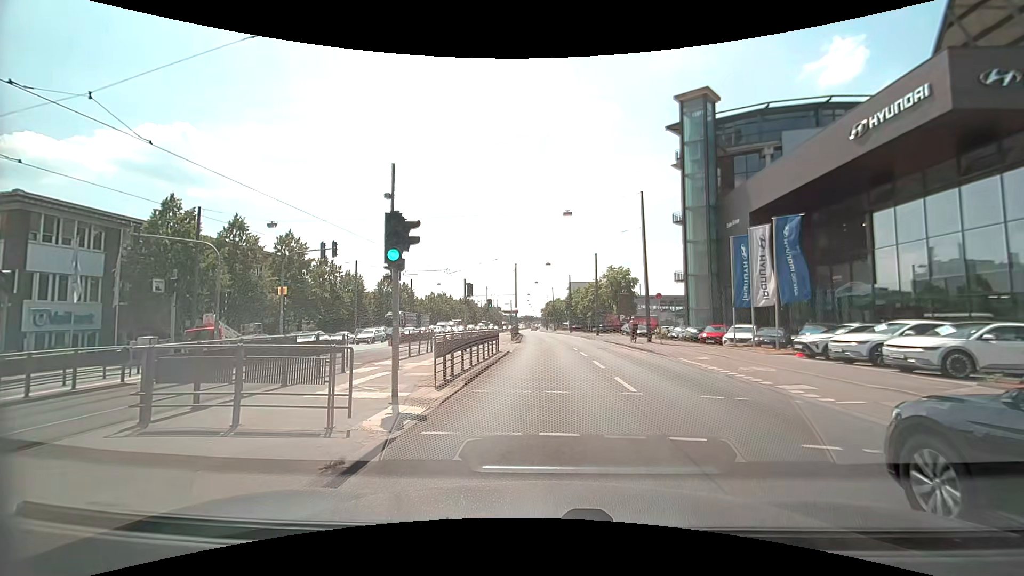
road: primary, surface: asphalt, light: Day
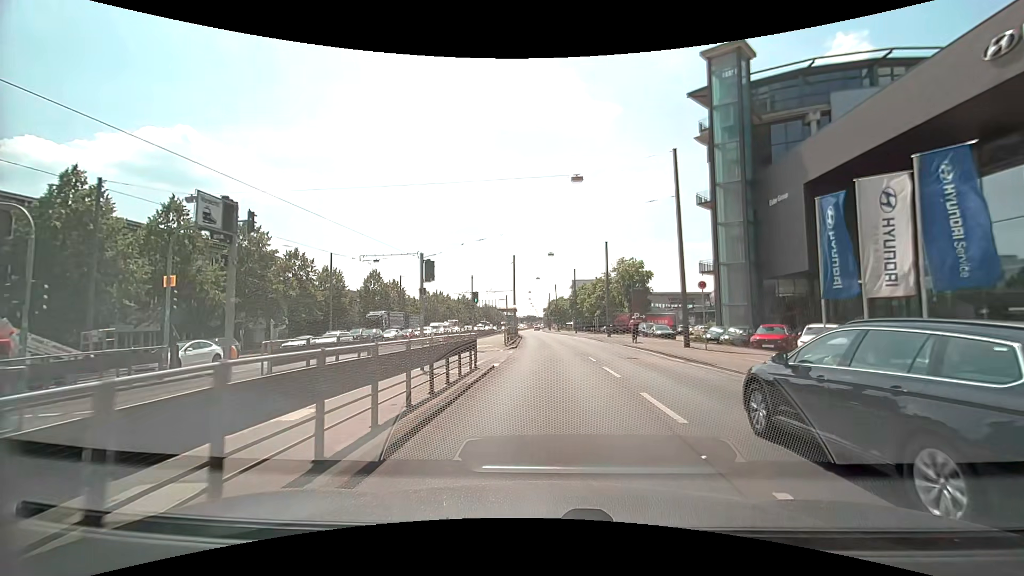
(+0.1, +9.2) m; +1°
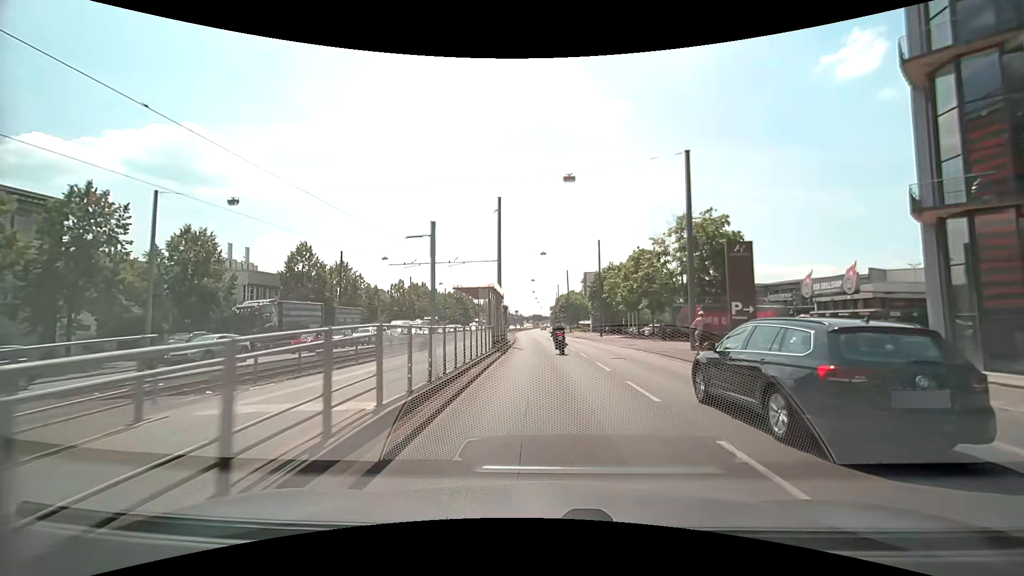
(-0.3, +29.1) m; -1°
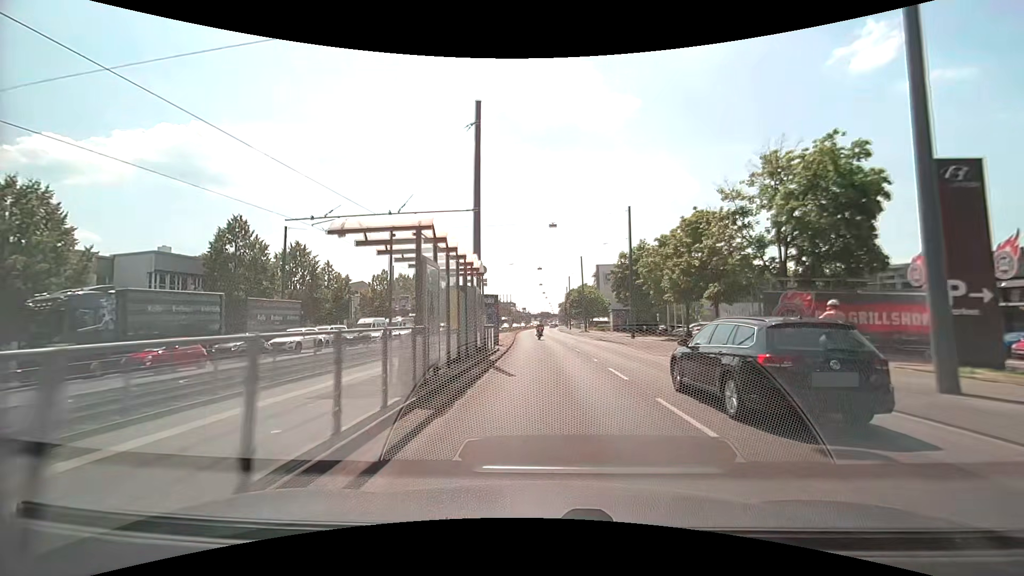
(0.0, +15.1) m; -1°
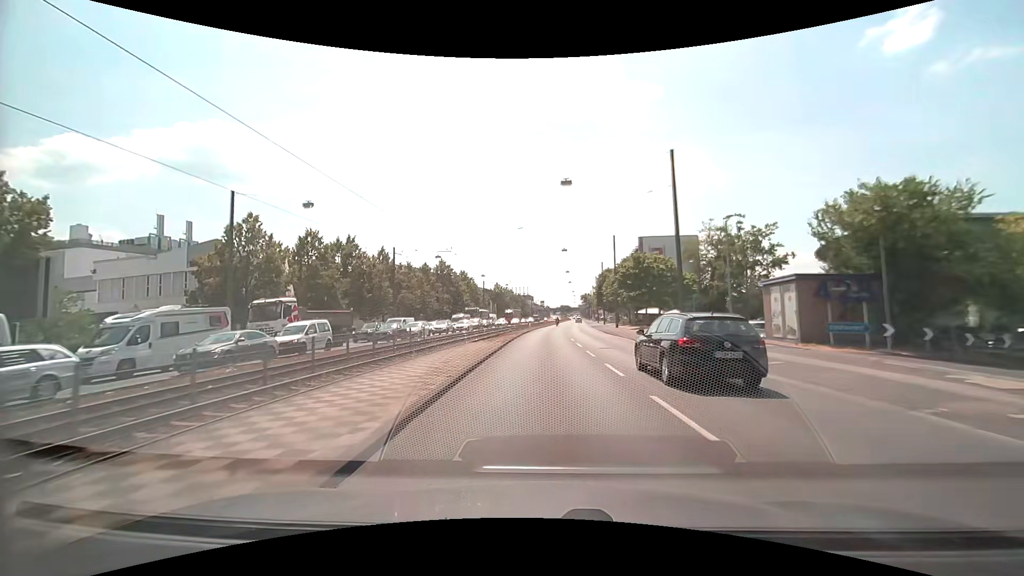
(-0.5, +42.6) m; -2°
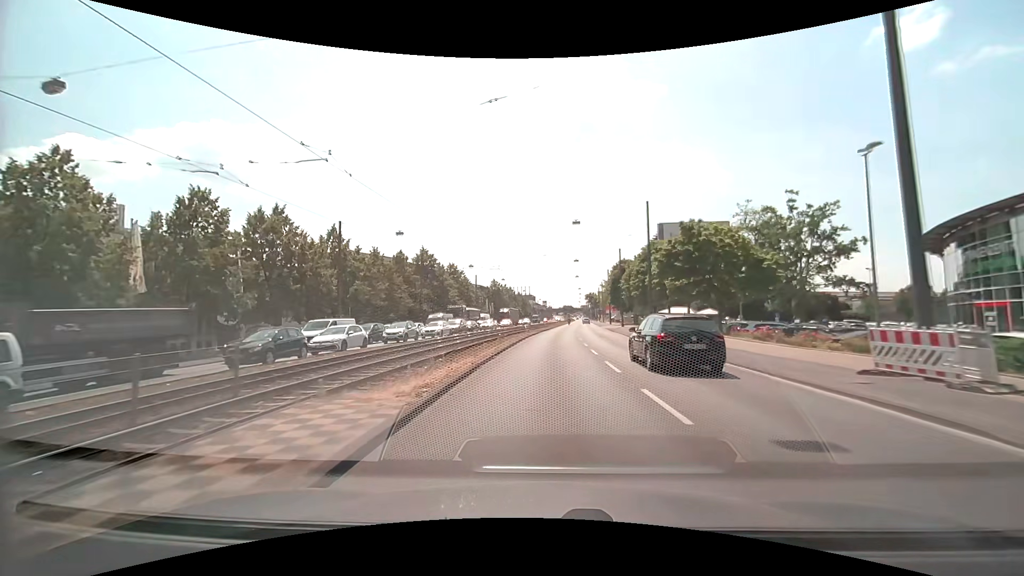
(-0.1, +17.1) m; 0°
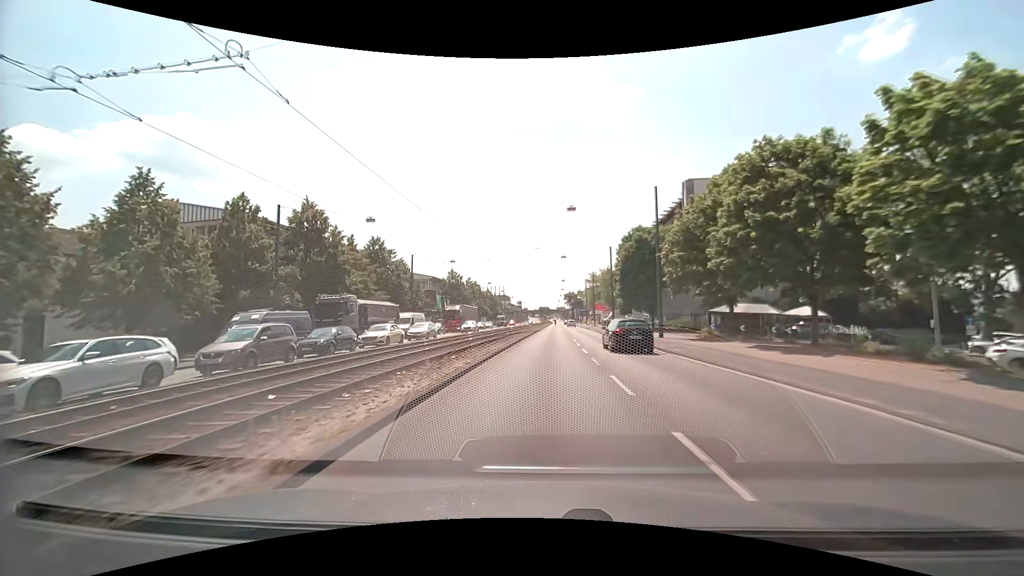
(+0.8, +33.5) m; +3°
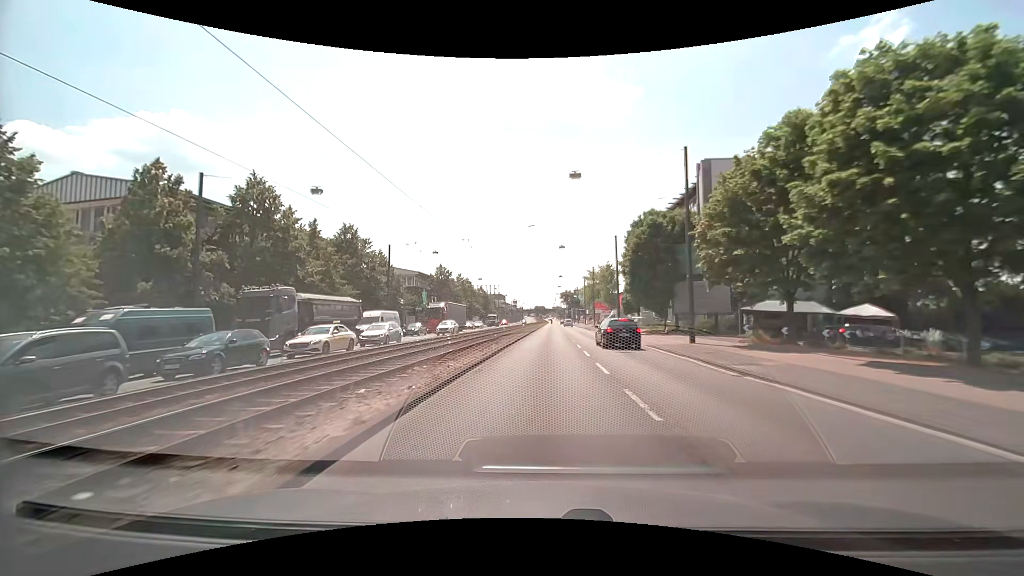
(0.0, +8.2) m; +1°
(0, +10) (0, +20) (0, +30) (0, +40) (+1, +50) (+1, +60) (+1, +70) (+1, +80) (+1, +90) (+2, +100) m
